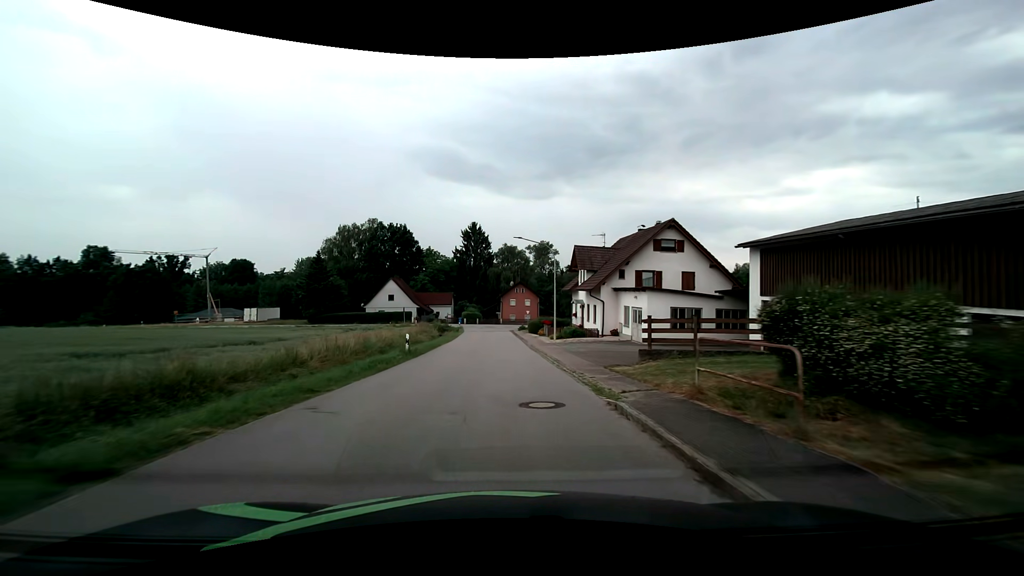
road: tertiary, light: Day
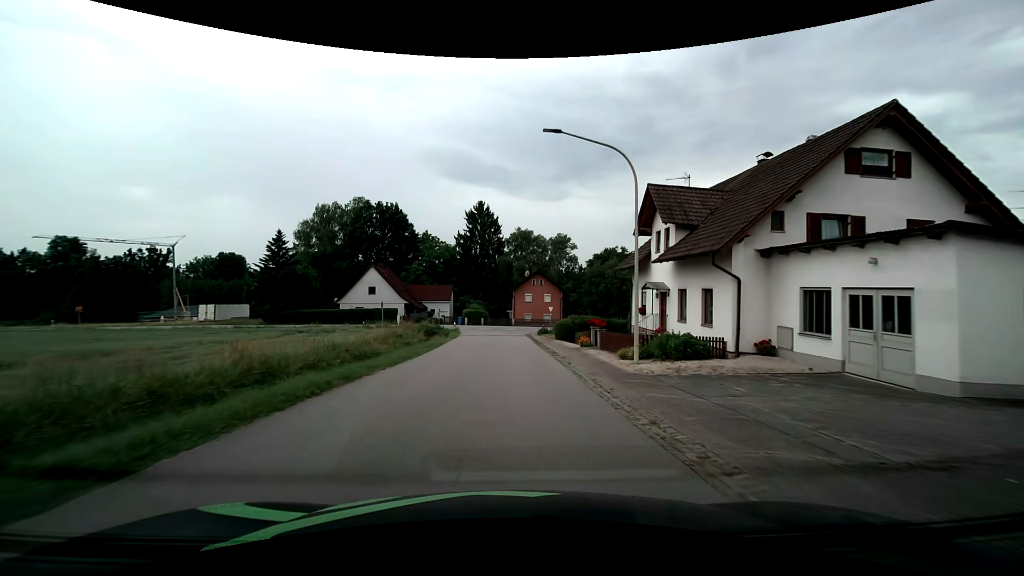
(-0.4, +19.9) m; -2°
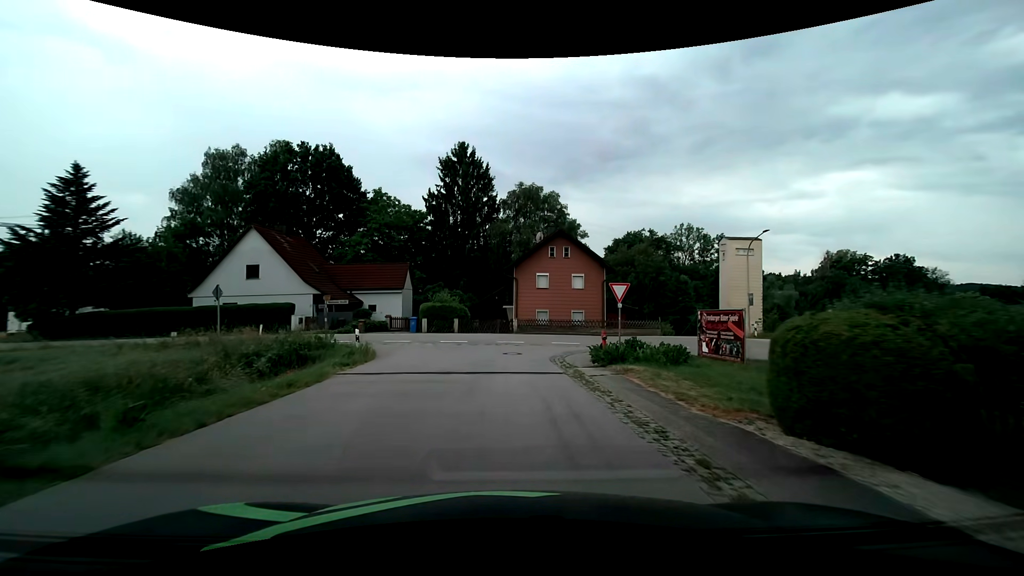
(+0.1, +31.1) m; 0°
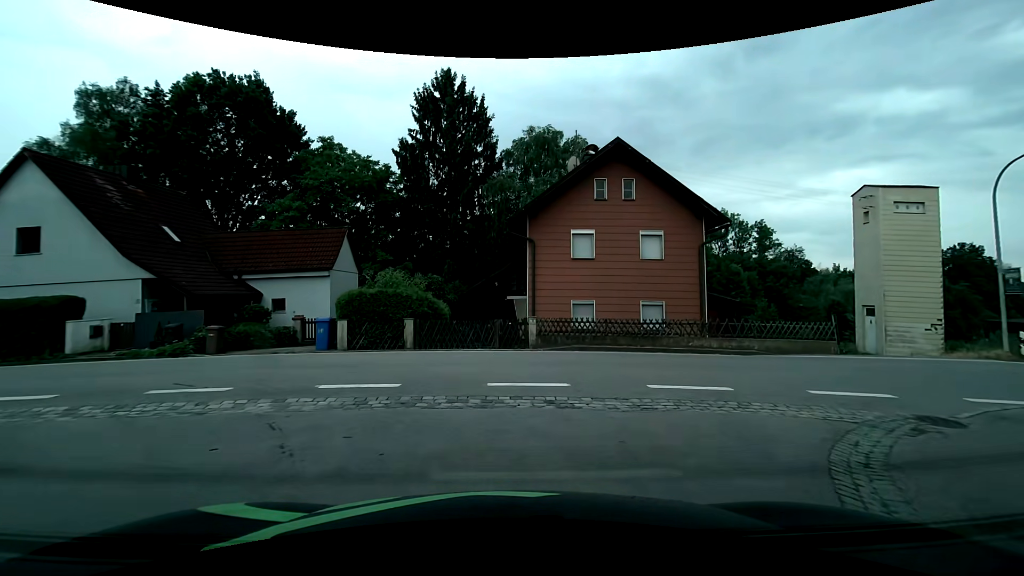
(0.0, +17.1) m; -1°
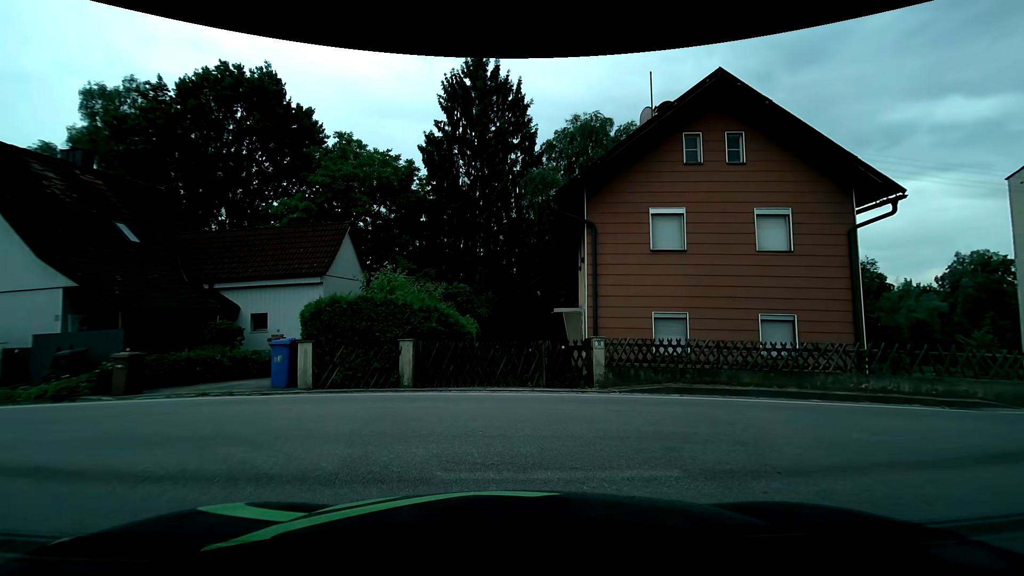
(0.0, +5.5) m; -1°
